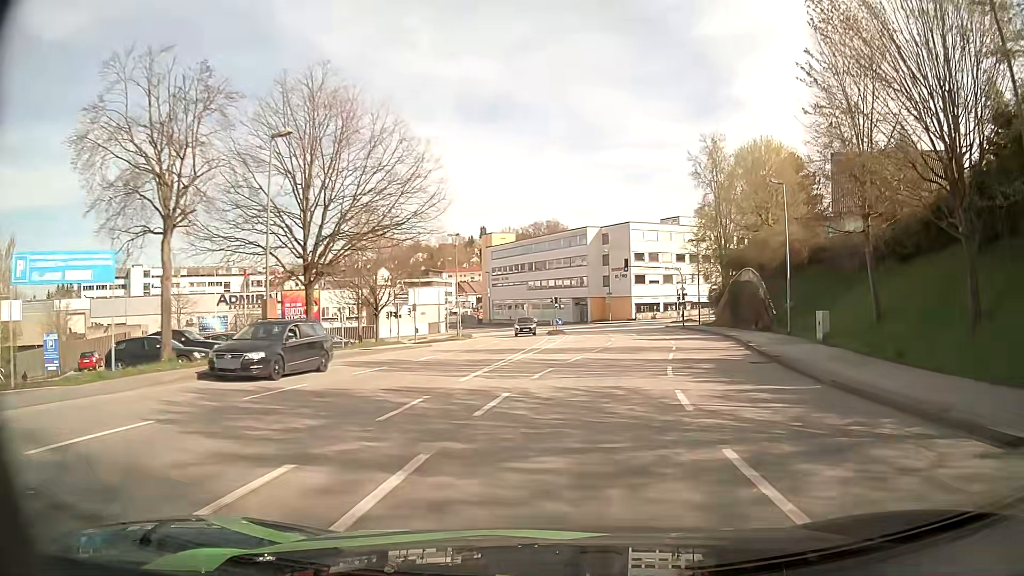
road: tertiary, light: Day
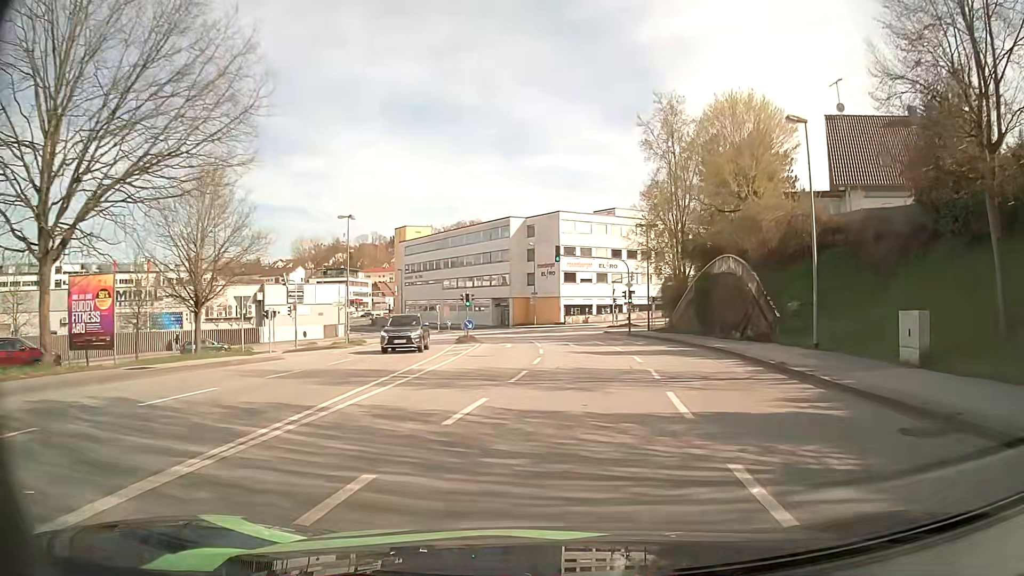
(+0.9, +12.8) m; +7°
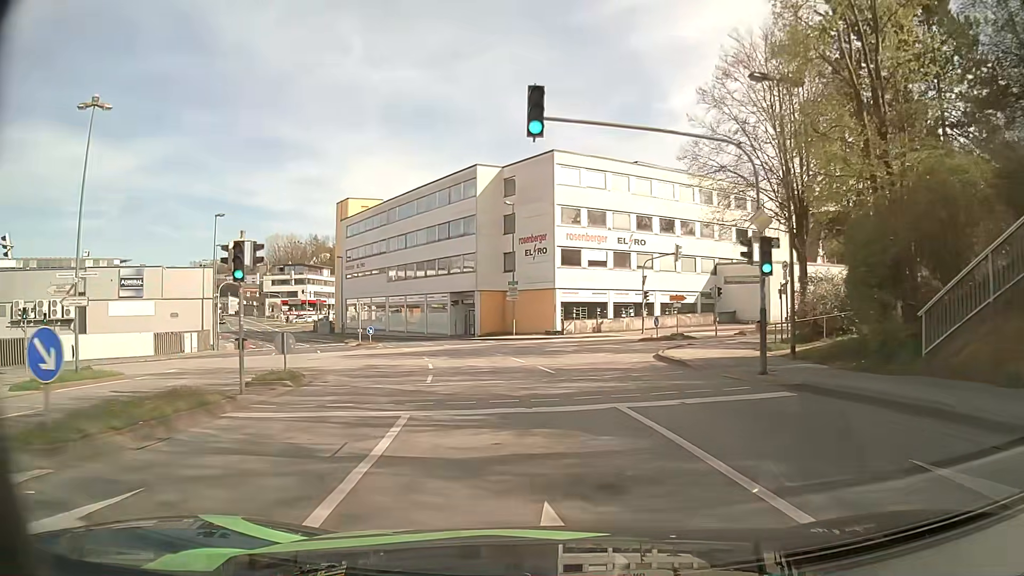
(+1.1, +32.7) m; 0°
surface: asphalt
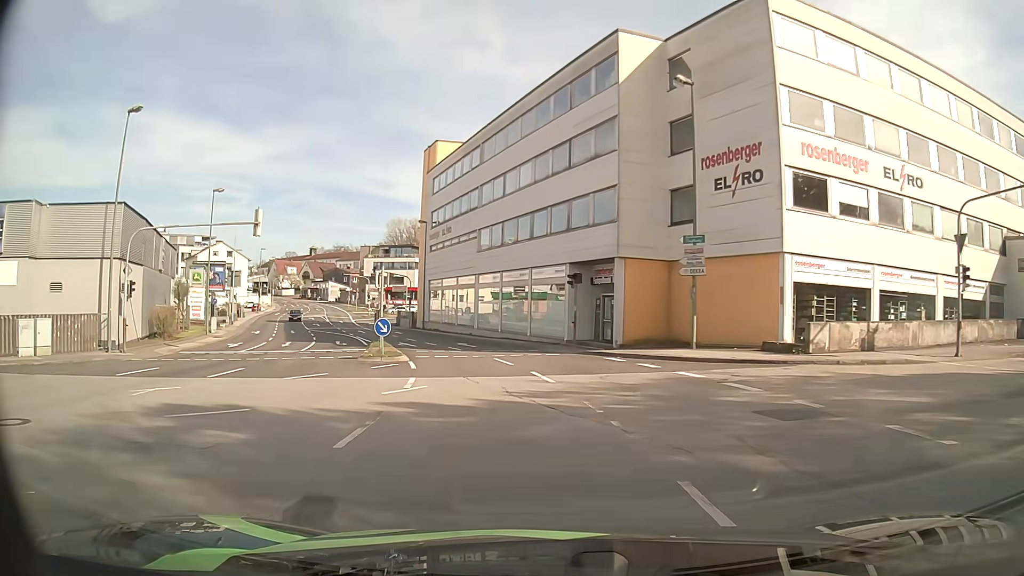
(-2.3, +26.8) m; -11°
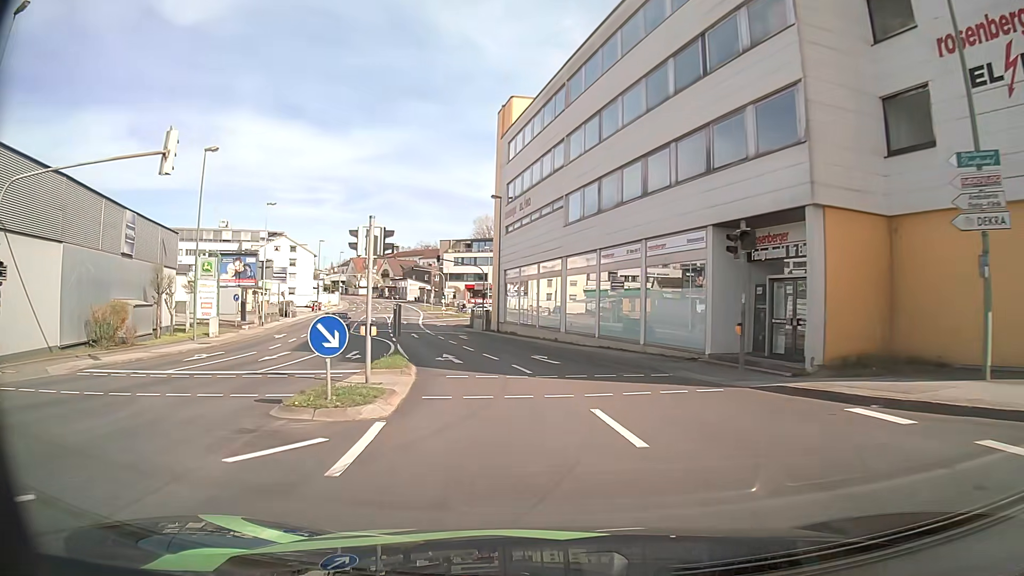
(-0.9, +13.3) m; -8°
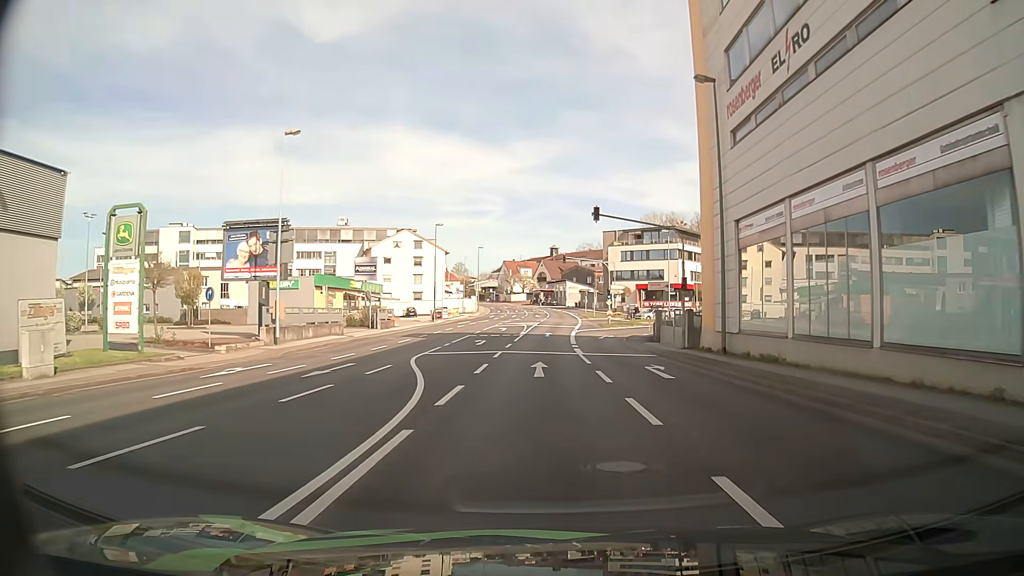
(-3.5, +26.1) m; -14°
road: tertiary_link
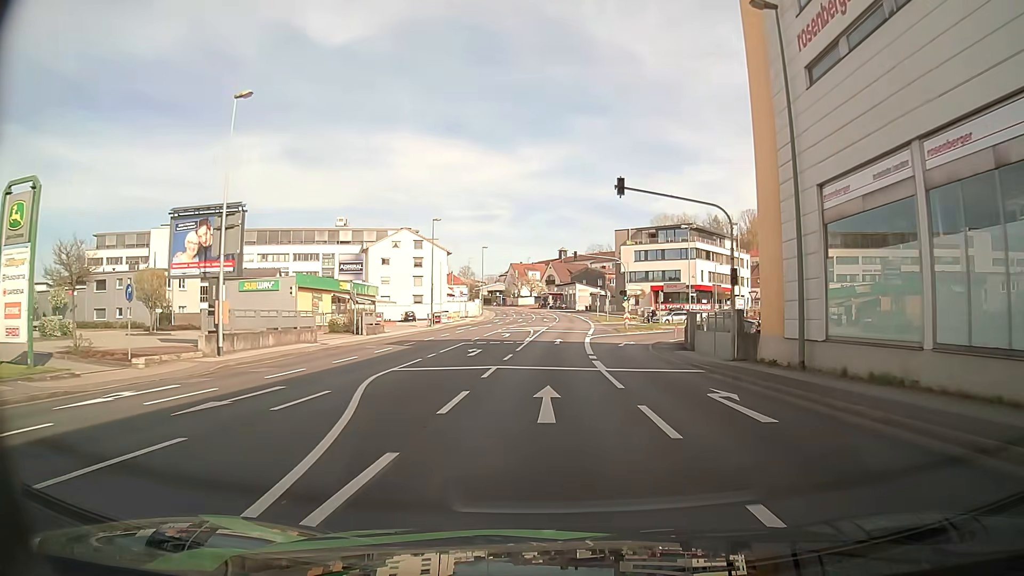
(-0.1, +6.9) m; -1°
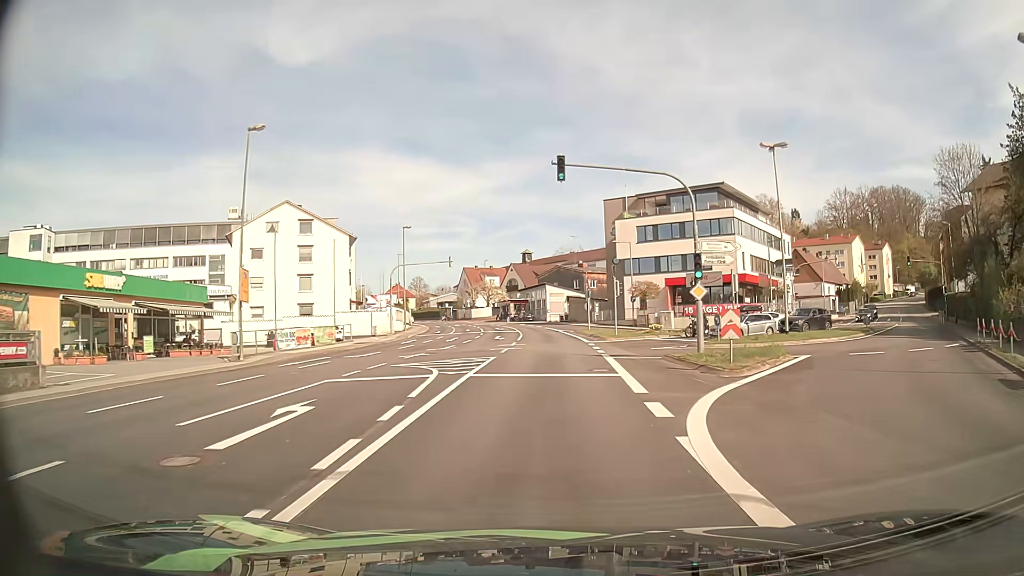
(+0.4, +36.6) m; +3°
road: tertiary
(0, +10) (0, +20) (0, +30) (0, +40) (0, +50) (-1, +60) (-2, +70) (-4, +80) (-6, +90) (-9, +99) m
